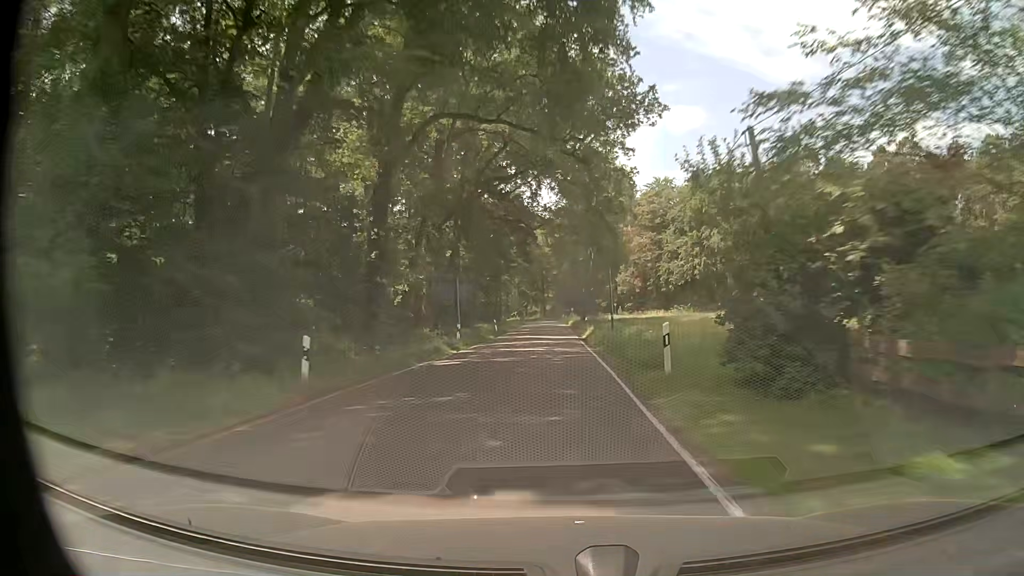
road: secondary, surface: asphalt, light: Day
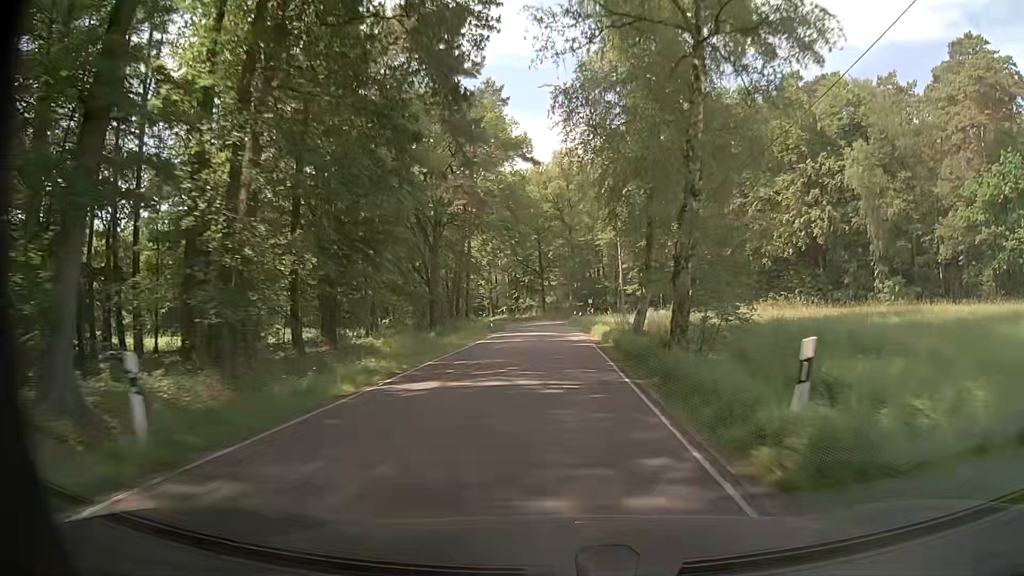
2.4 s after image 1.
(-0.2, +46.4) m; 0°
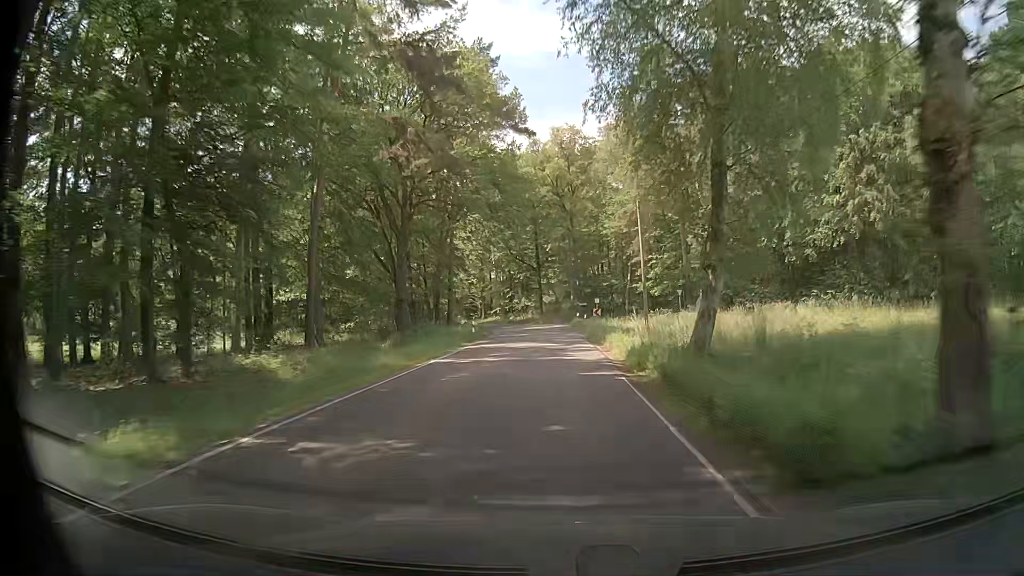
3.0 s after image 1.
(-0.1, +10.9) m; 0°
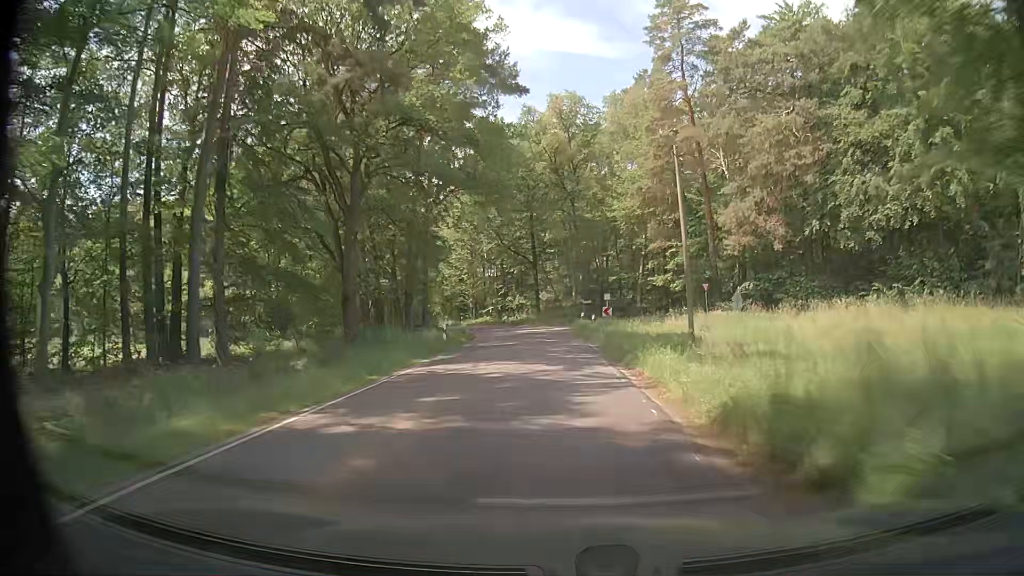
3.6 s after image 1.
(-0.1, +10.4) m; -1°
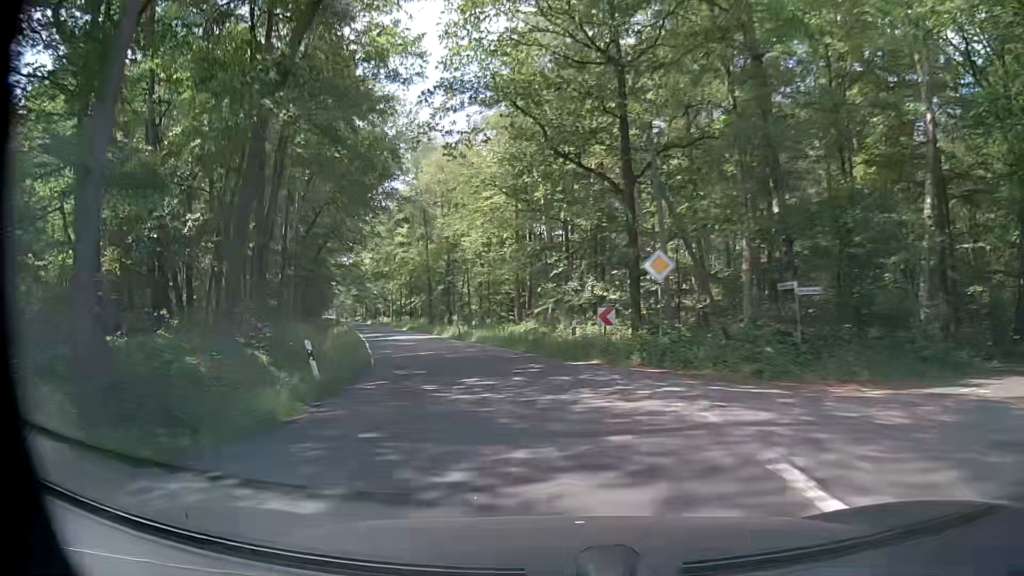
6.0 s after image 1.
(-0.5, +39.7) m; -7°
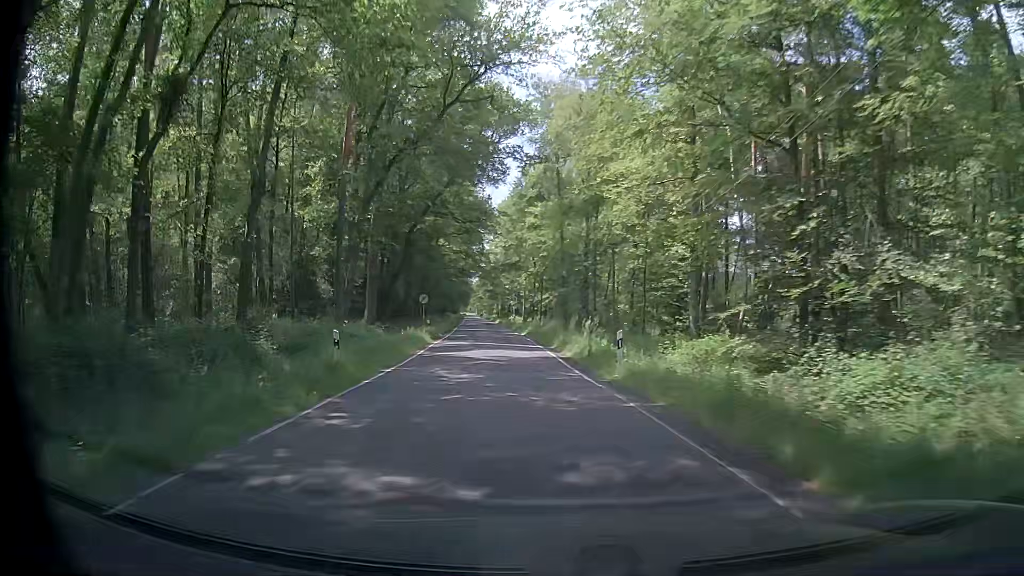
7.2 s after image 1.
(-2.1, +19.6) m; -13°
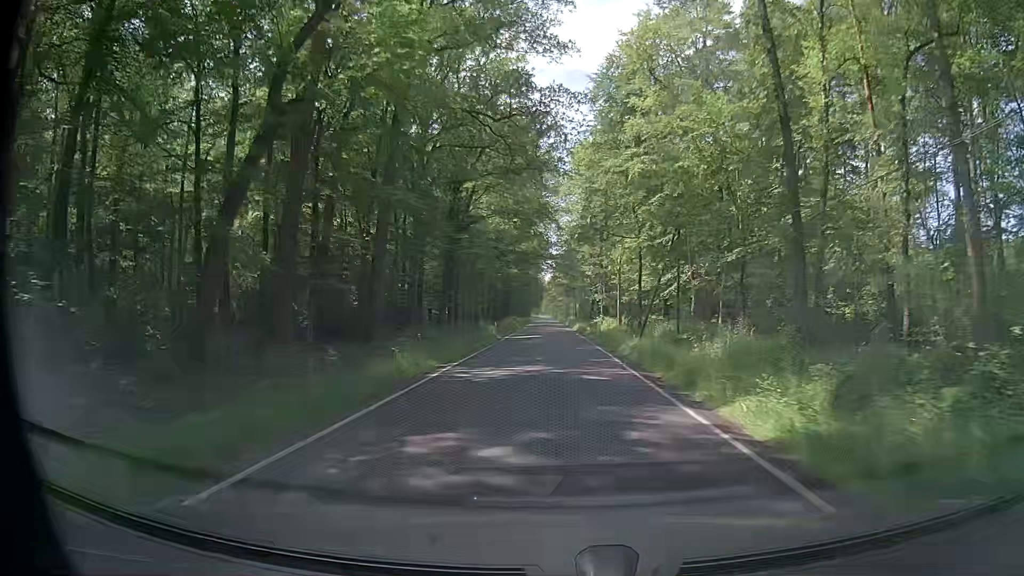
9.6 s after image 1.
(-3.8, +41.2) m; -5°
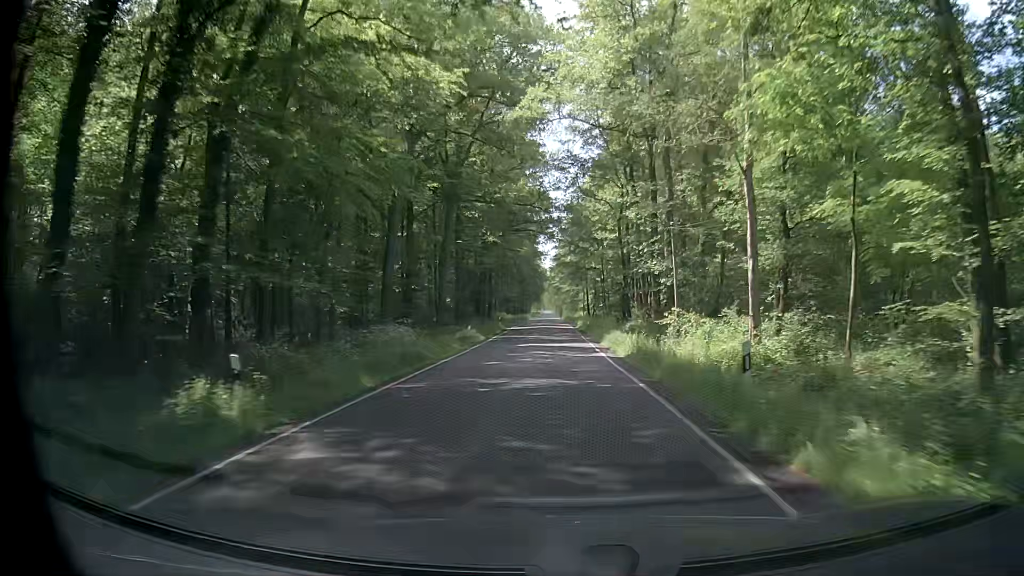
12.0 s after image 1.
(-1.1, +44.0) m; -1°
(0, +10) (0, +20) (0, +30) (0, +40) (-1, +50) (-1, +60) (-1, +70) (-2, +80) (-3, +90) (-4, +100) m
